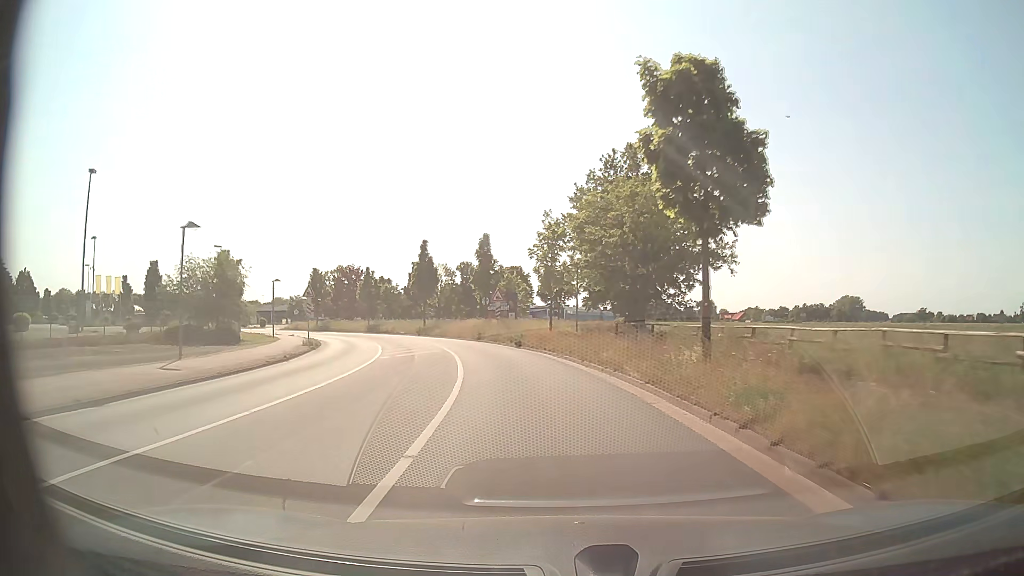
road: tertiary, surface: asphalt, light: Day
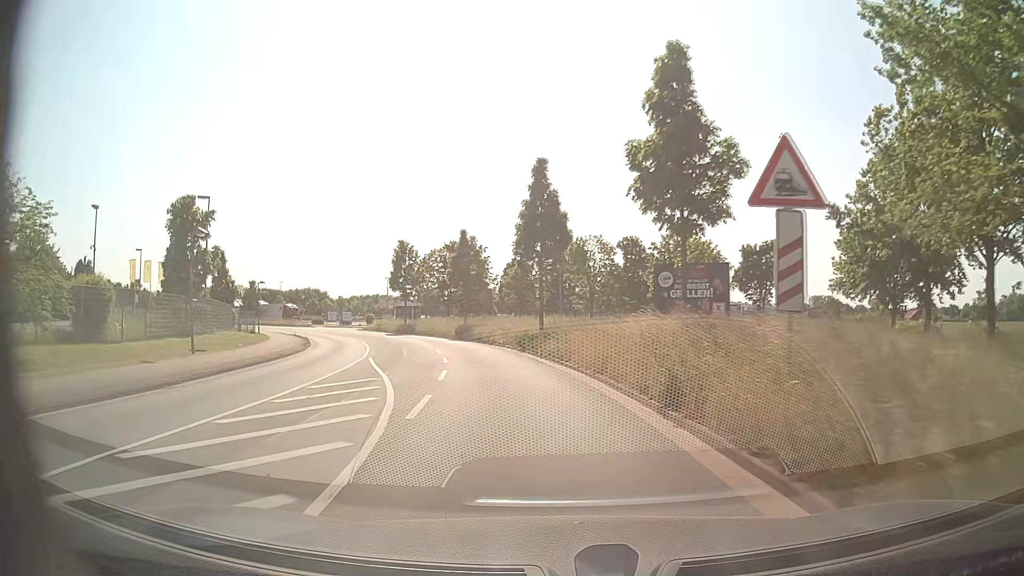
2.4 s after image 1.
(-3.7, +32.6) m; -14°
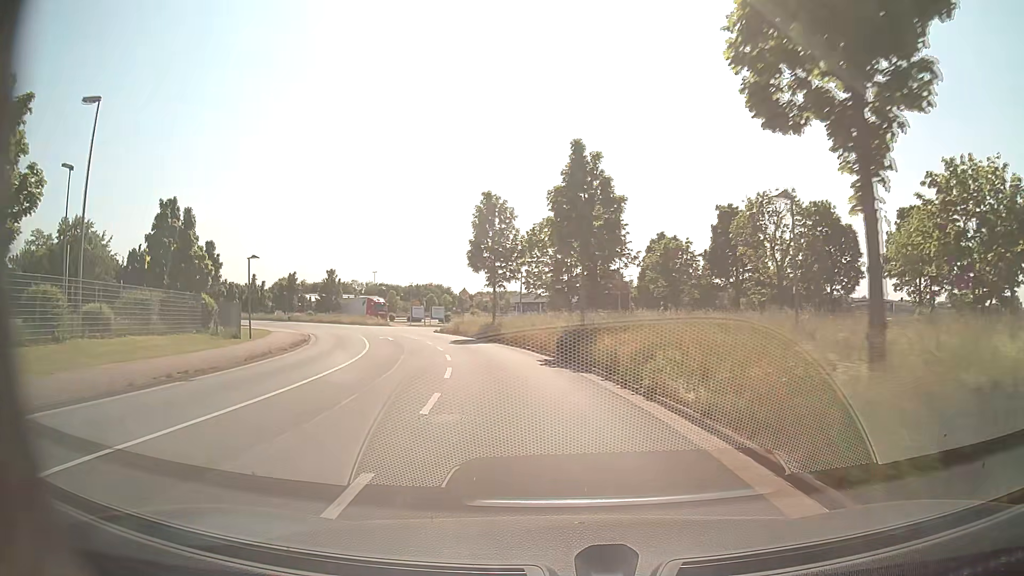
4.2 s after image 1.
(-2.5, +24.5) m; -12°
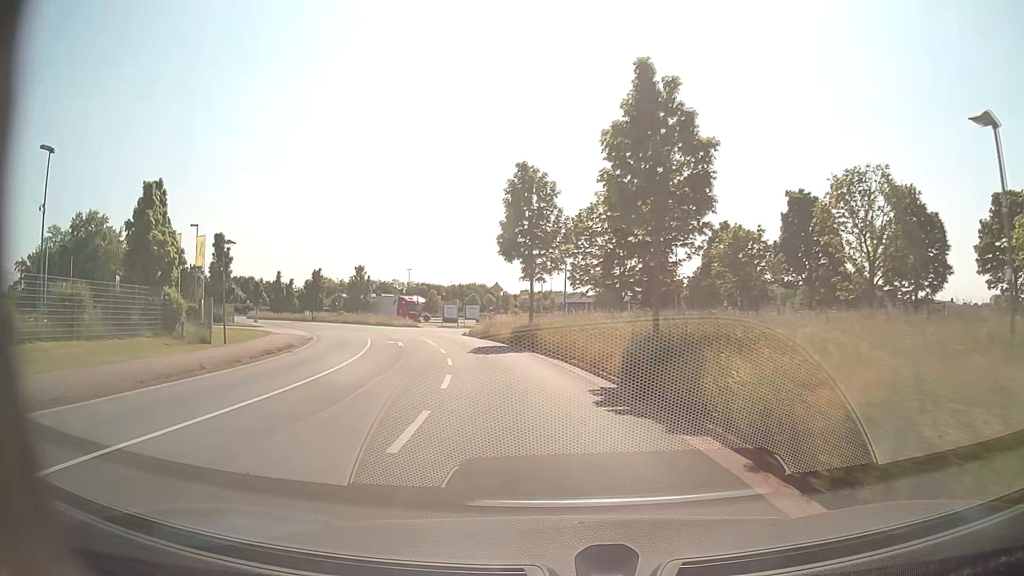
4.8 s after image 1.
(-0.2, +8.3) m; -4°
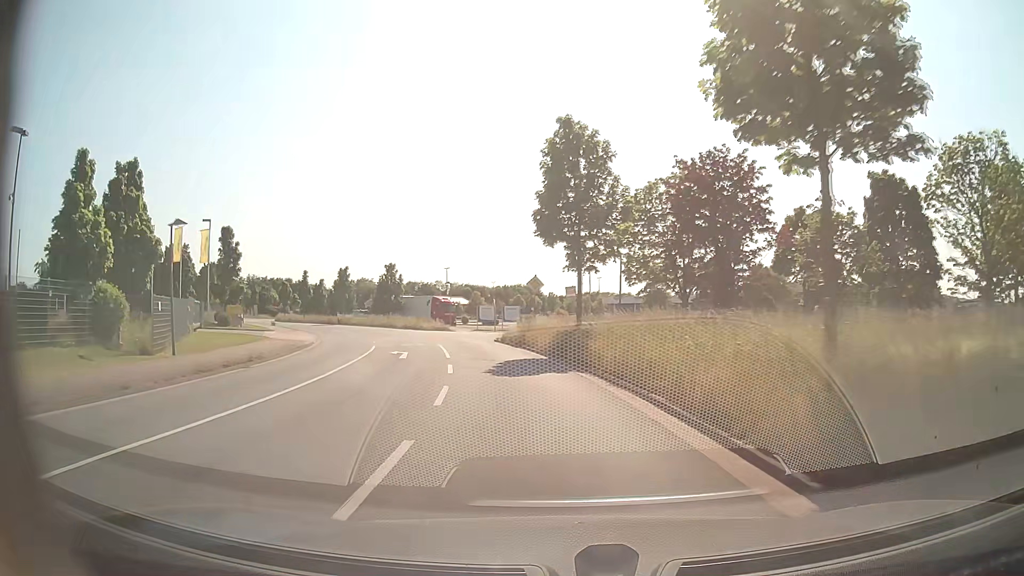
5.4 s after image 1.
(-0.2, +8.3) m; -4°
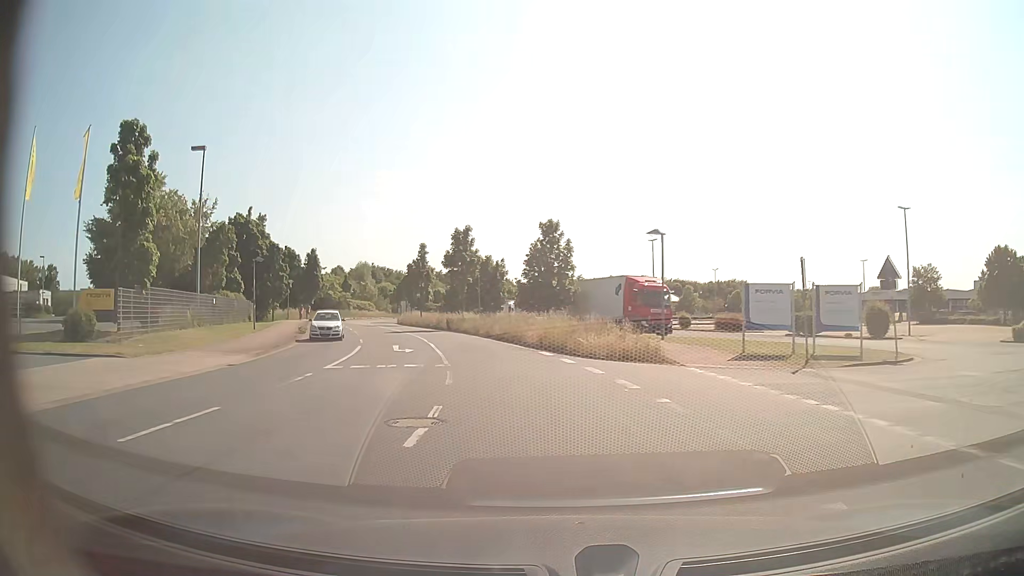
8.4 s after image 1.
(-6.4, +40.7) m; -17°
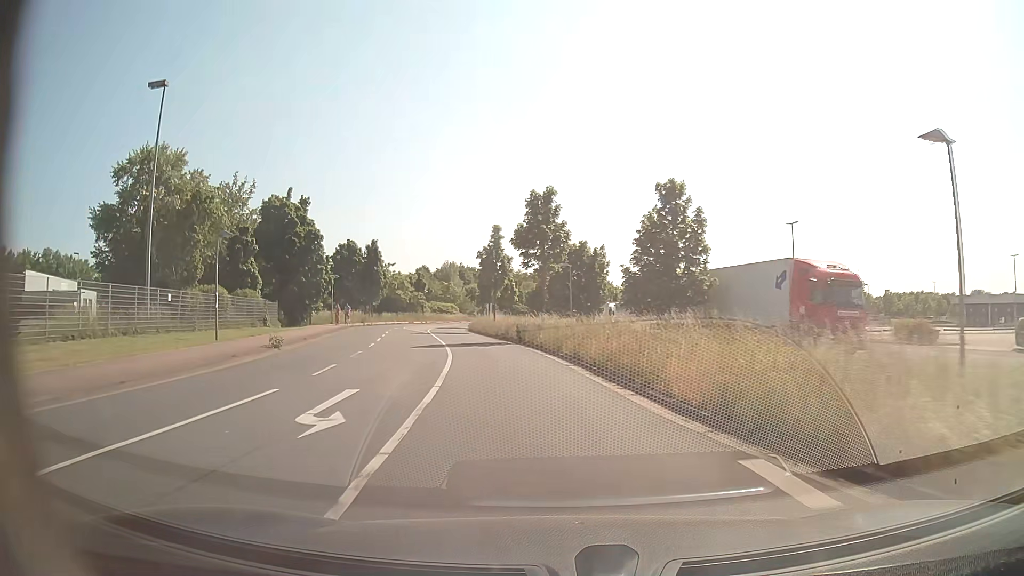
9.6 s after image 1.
(-1.2, +16.4) m; -8°
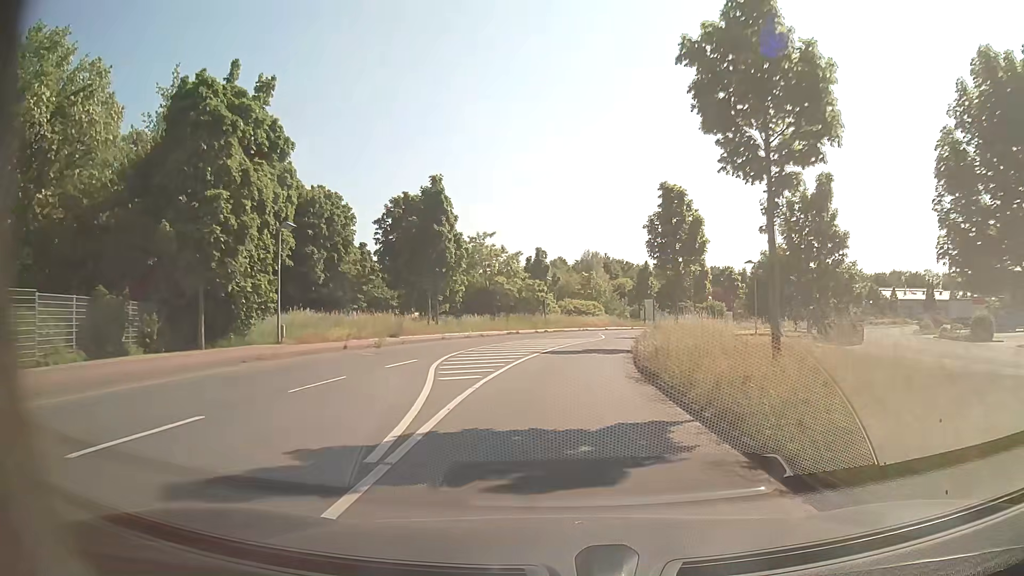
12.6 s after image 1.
(-5.7, +40.5) m; -12°
(0, +10) (+1, +20) (+2, +30) (+4, +40) (+6, +49) (+10, +59) (+14, +68) (+19, +76) (+25, +85) (+31, +92) m
